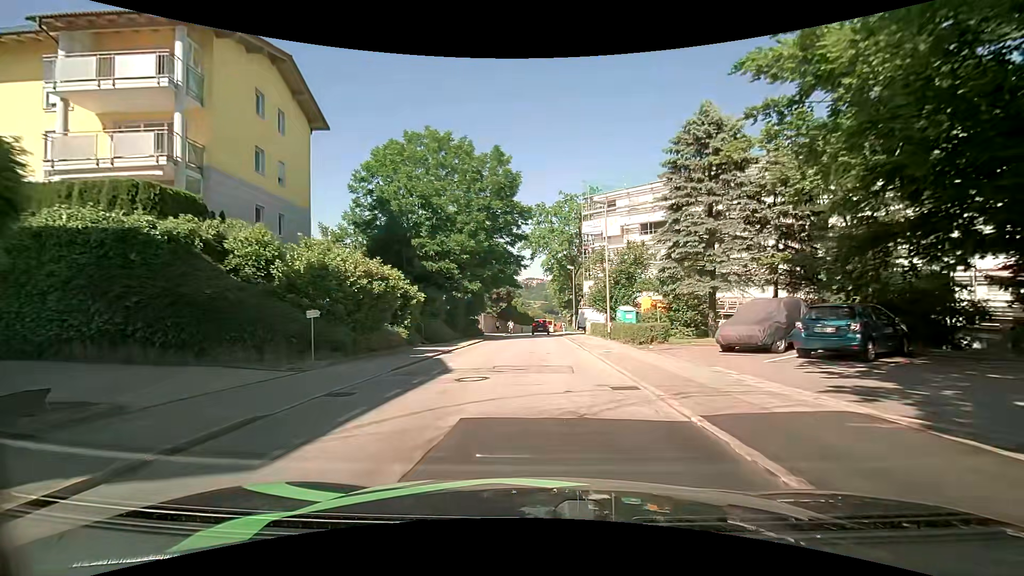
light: Day
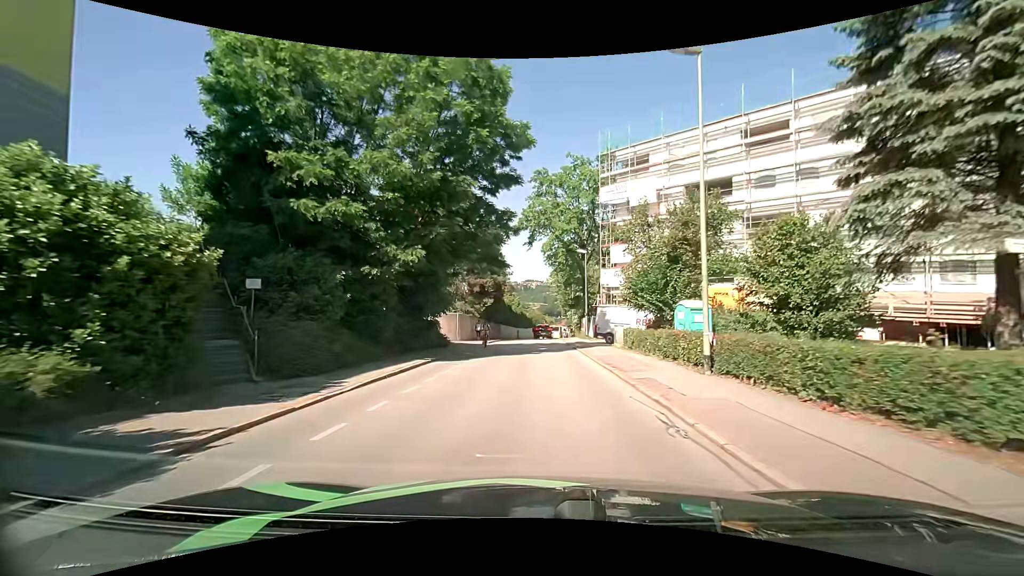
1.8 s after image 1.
(-0.4, +16.9) m; -1°
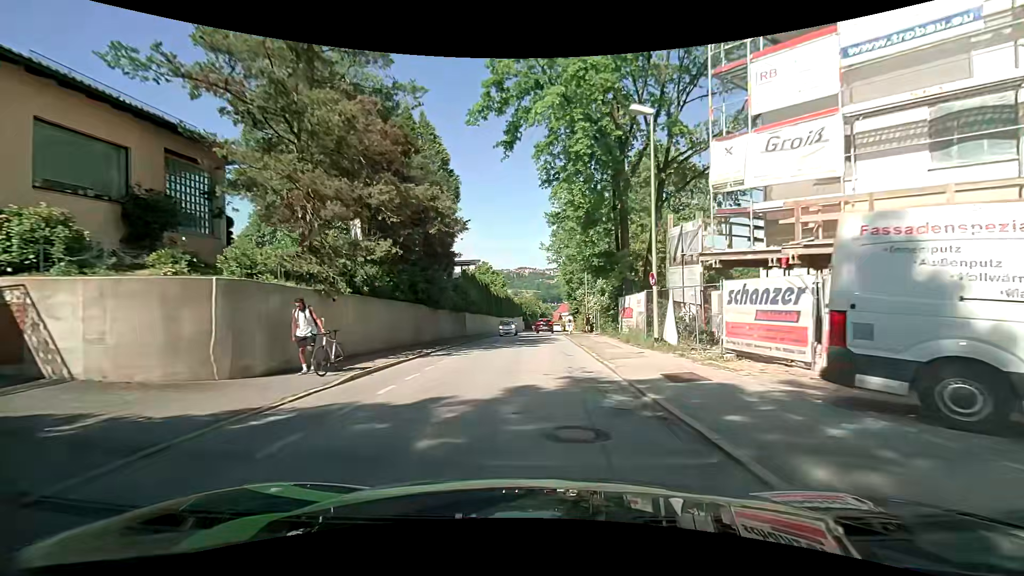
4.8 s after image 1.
(+0.1, +28.8) m; +1°
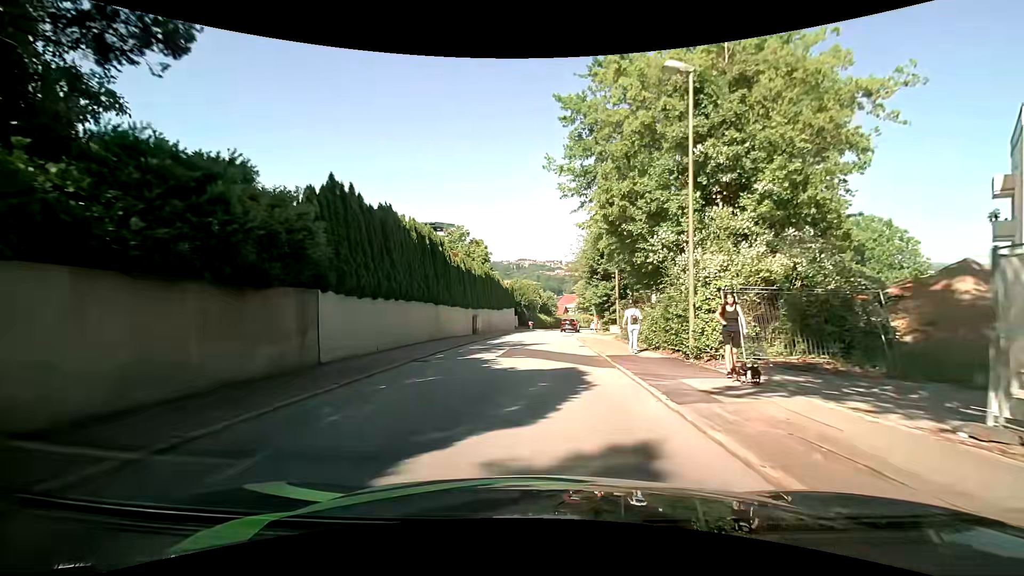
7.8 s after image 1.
(-0.2, +28.4) m; +1°
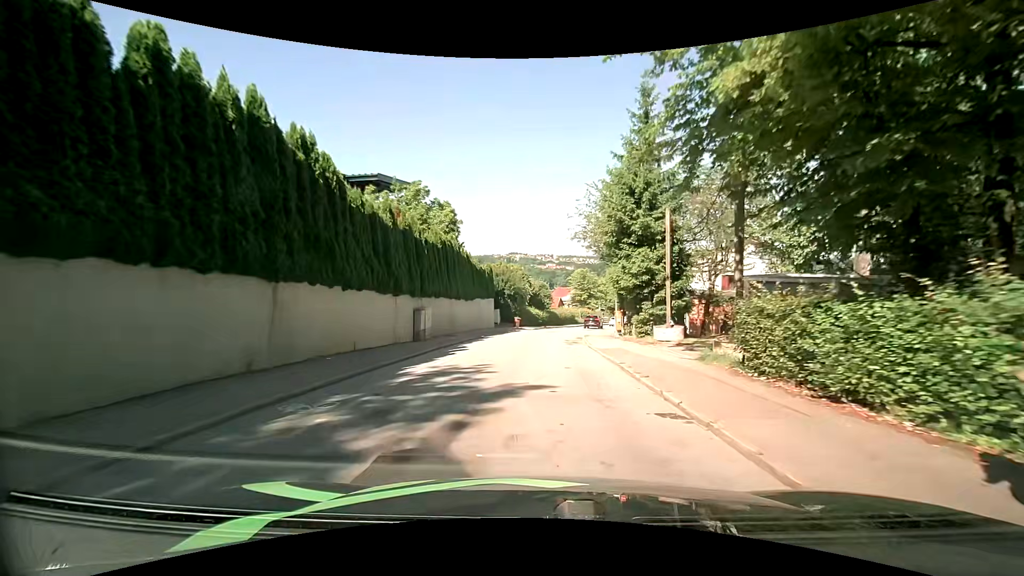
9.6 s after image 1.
(-0.2, +16.7) m; -1°
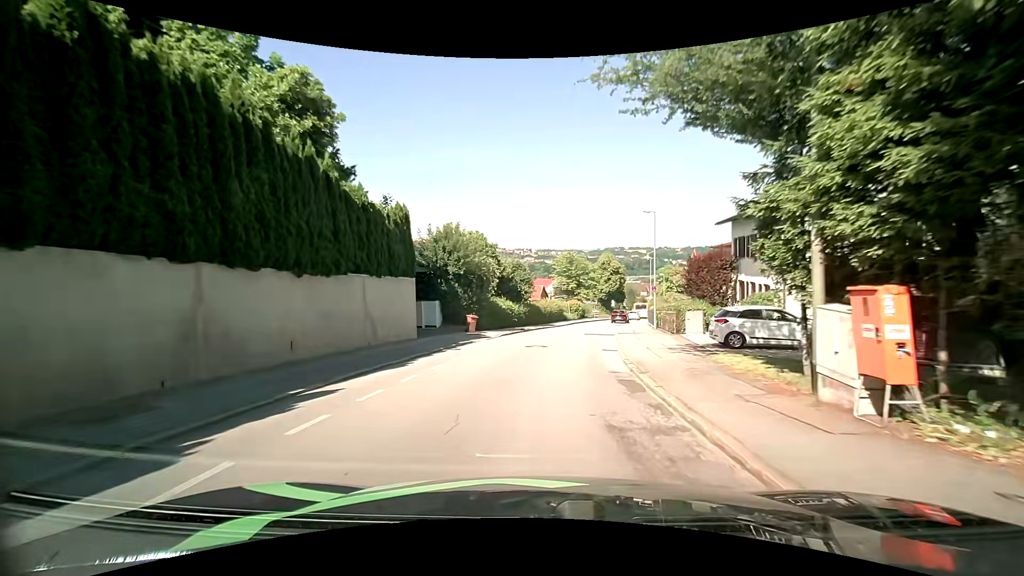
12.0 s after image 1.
(+0.5, +21.6) m; +2°
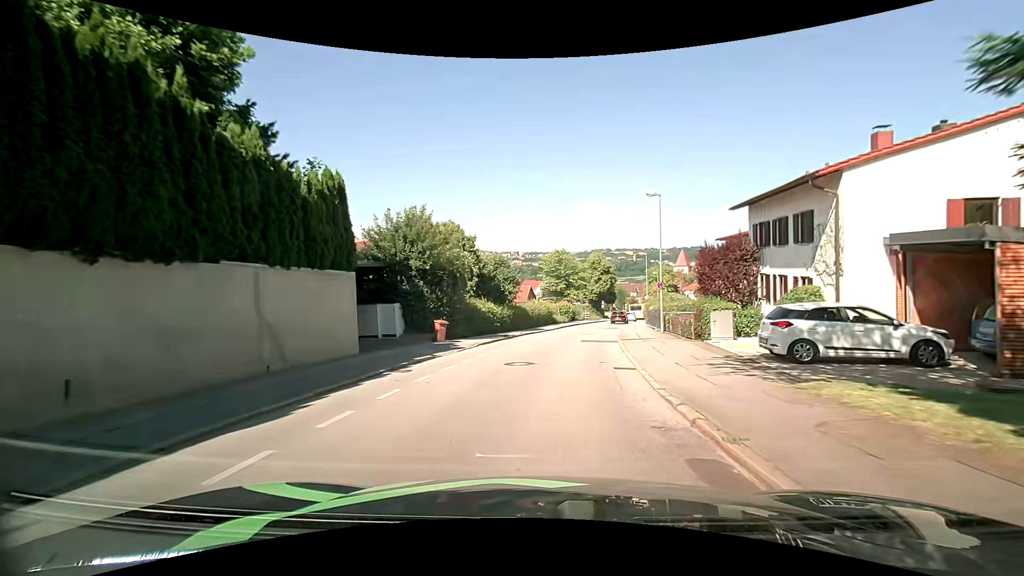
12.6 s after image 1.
(+0.1, +5.3) m; +2°
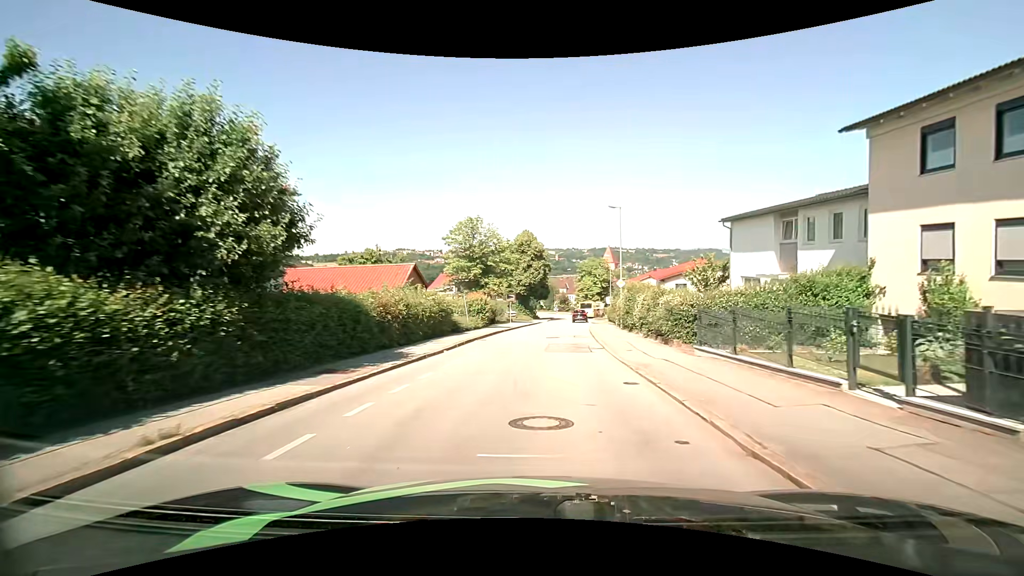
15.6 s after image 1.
(+2.0, +26.7) m; +8°
(0, +10) (+1, +20) (+1, +30) (+2, +40) (+3, +50) (+5, +60) (+6, +70) (+7, +80) (+7, +90) (+8, +100) m
